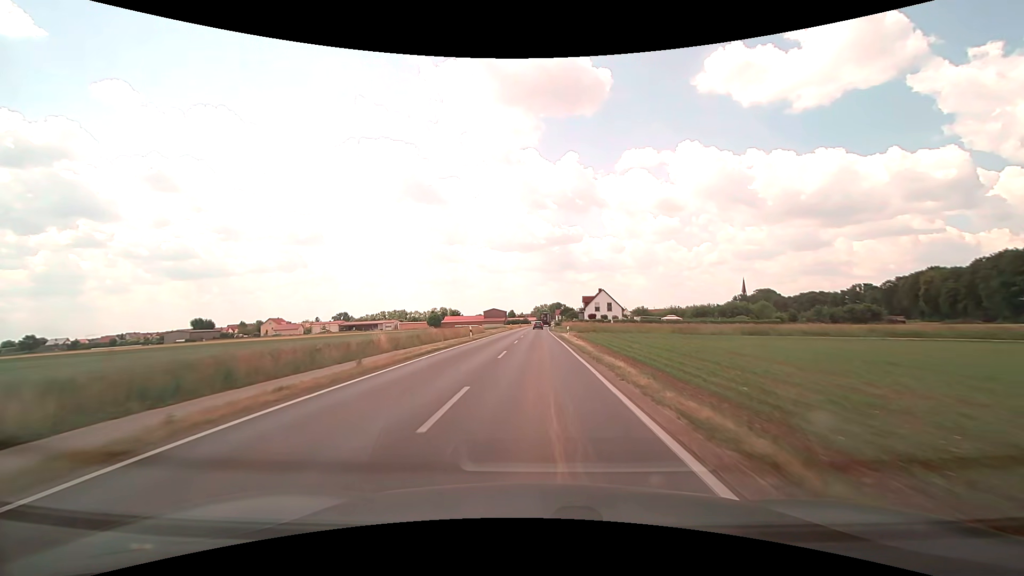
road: tertiary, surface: asphalt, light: Day
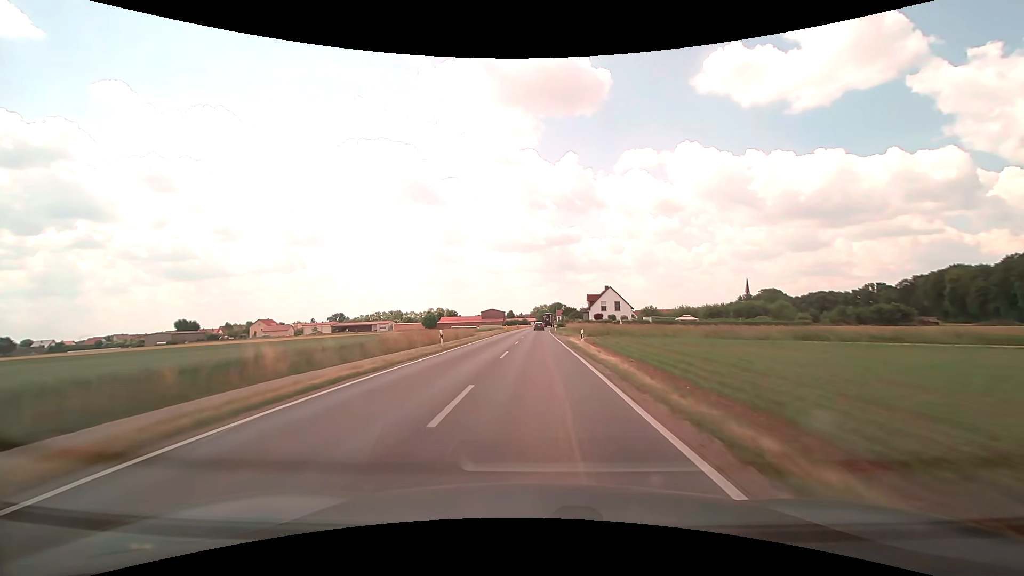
(0.0, +11.6) m; 0°
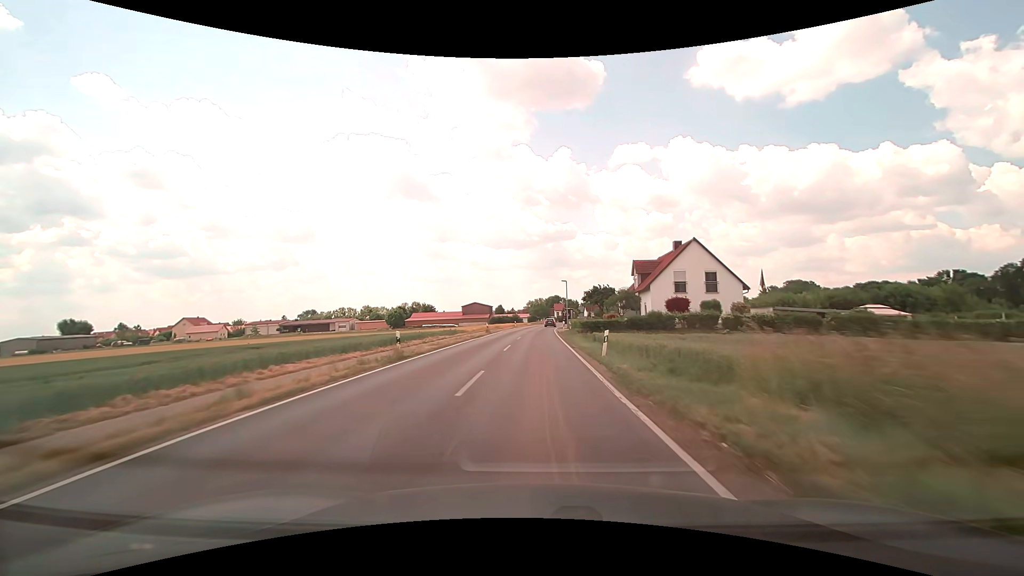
(+0.3, +57.8) m; +1°
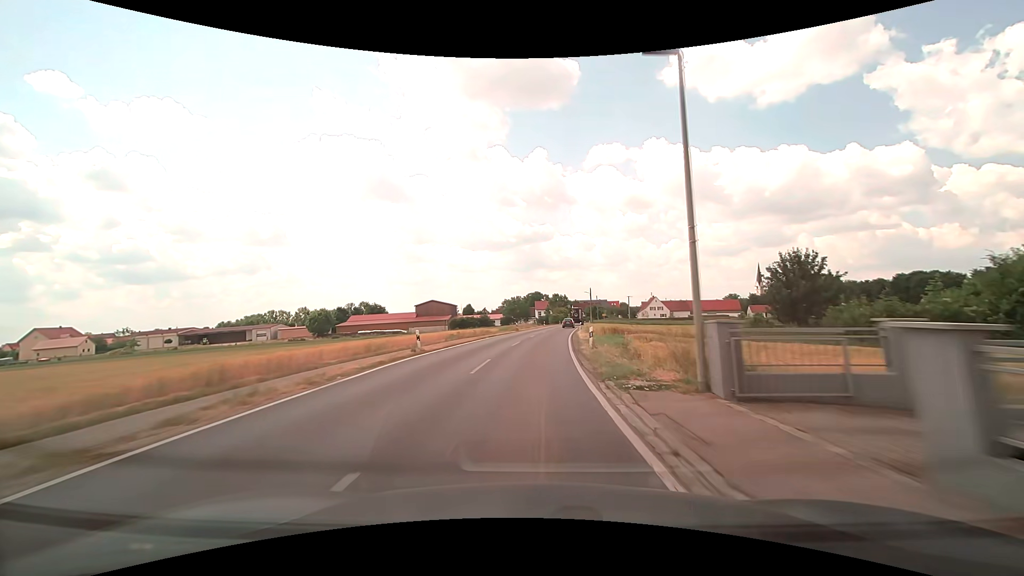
(+0.9, +56.1) m; +3°
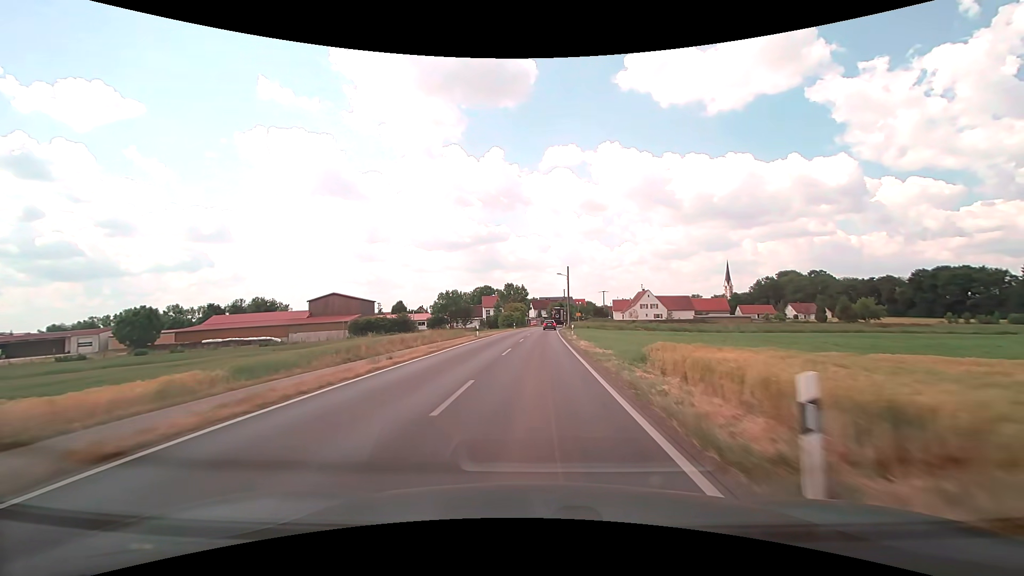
(+2.1, +53.4) m; +5°
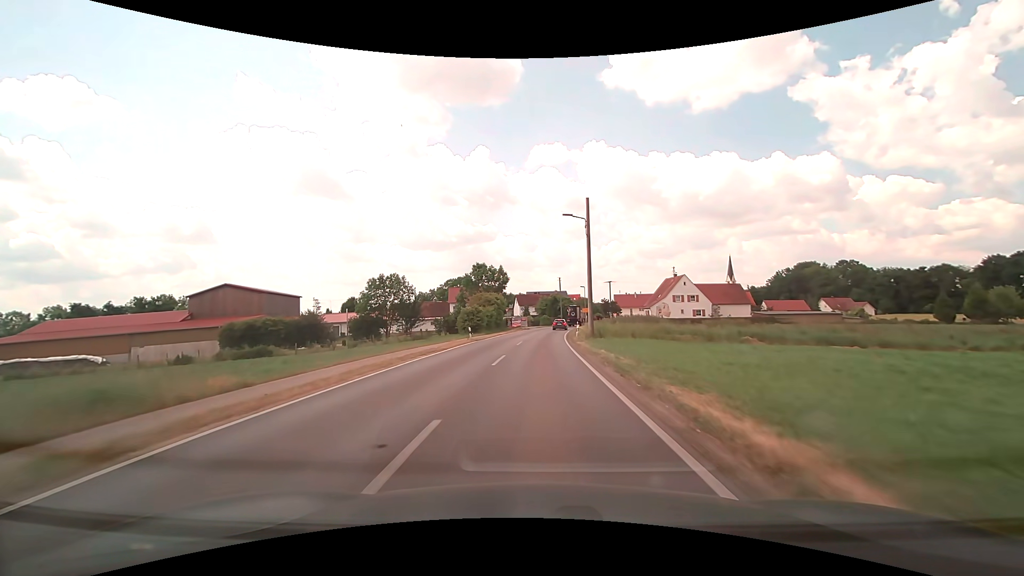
(+0.5, +40.3) m; +1°
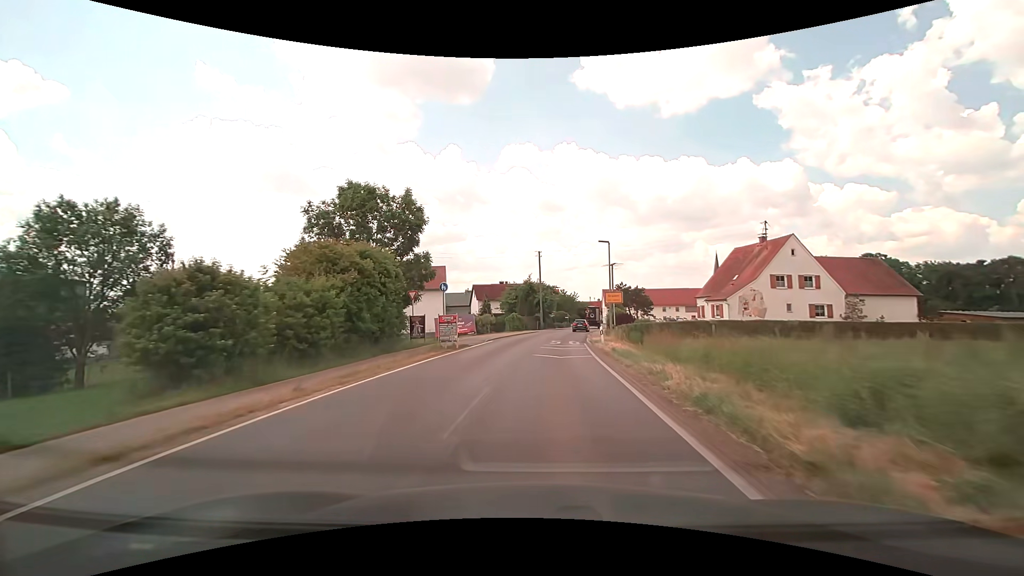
(+1.0, +44.7) m; +3°
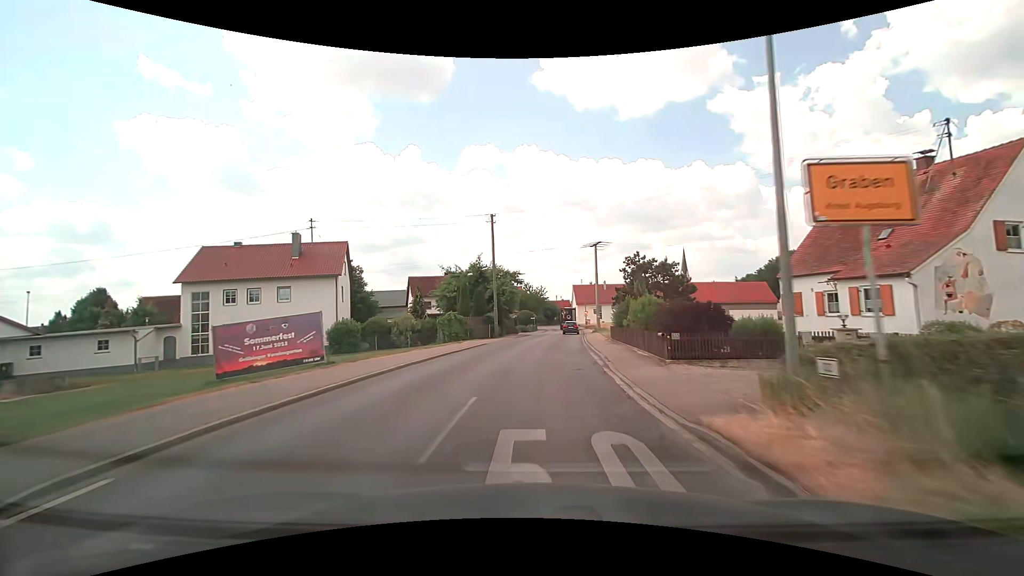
(+0.9, +25.2) m; +4°
(0, +10) (+1, +20) (+1, +30) (+2, +40) (+3, +50) (+4, +60) (+5, +70) (+6, +80) (+6, +90) (+6, +100) m
